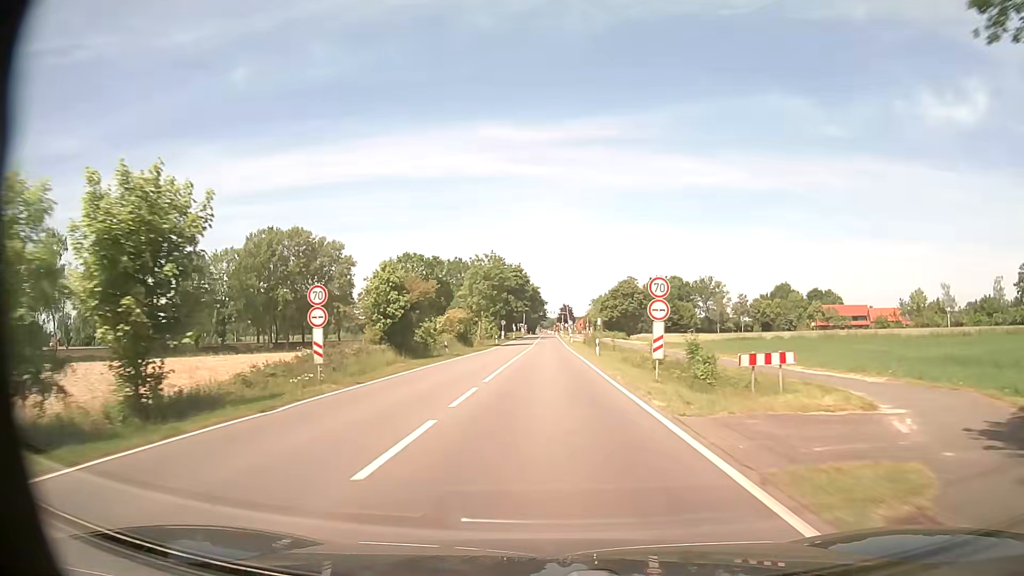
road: tertiary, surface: asphalt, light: Day
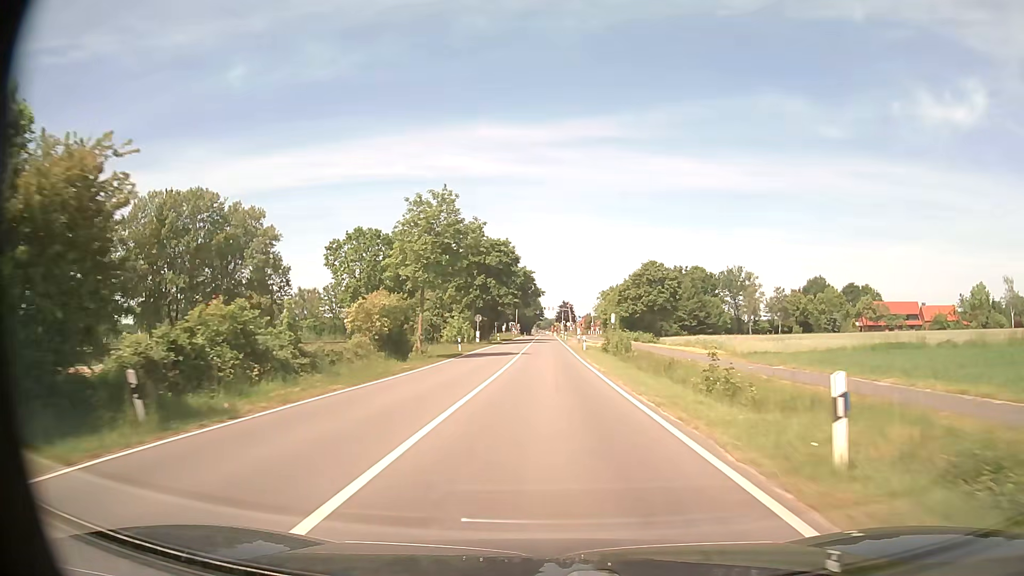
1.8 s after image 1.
(0.0, +32.7) m; 0°
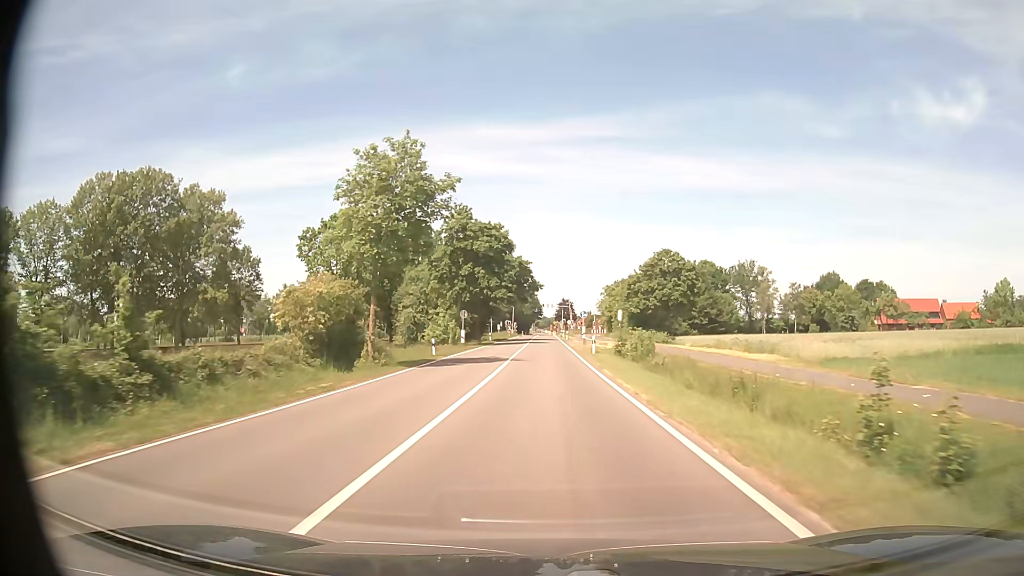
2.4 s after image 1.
(0.0, +10.9) m; 0°
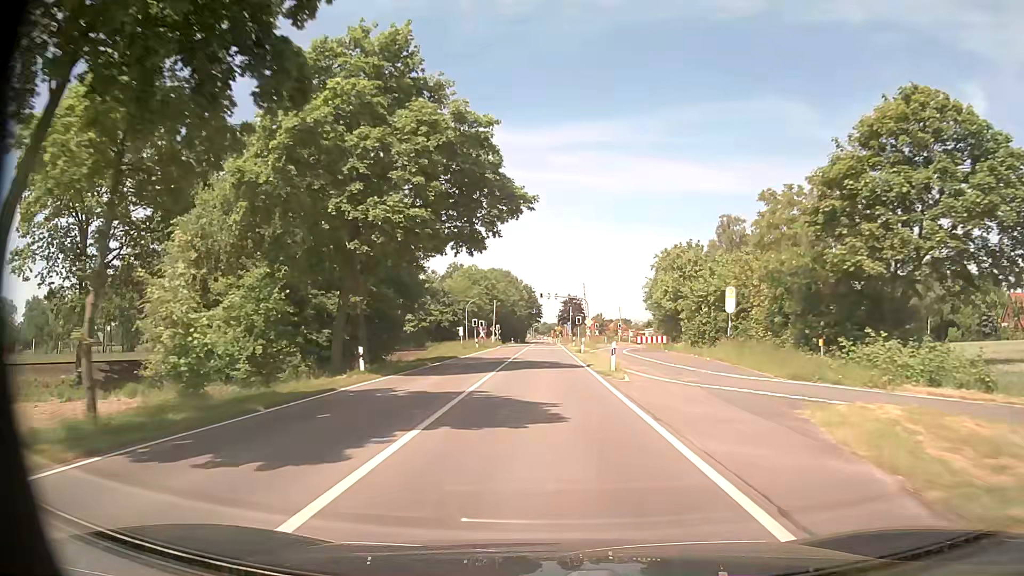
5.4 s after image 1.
(+0.1, +54.5) m; 0°
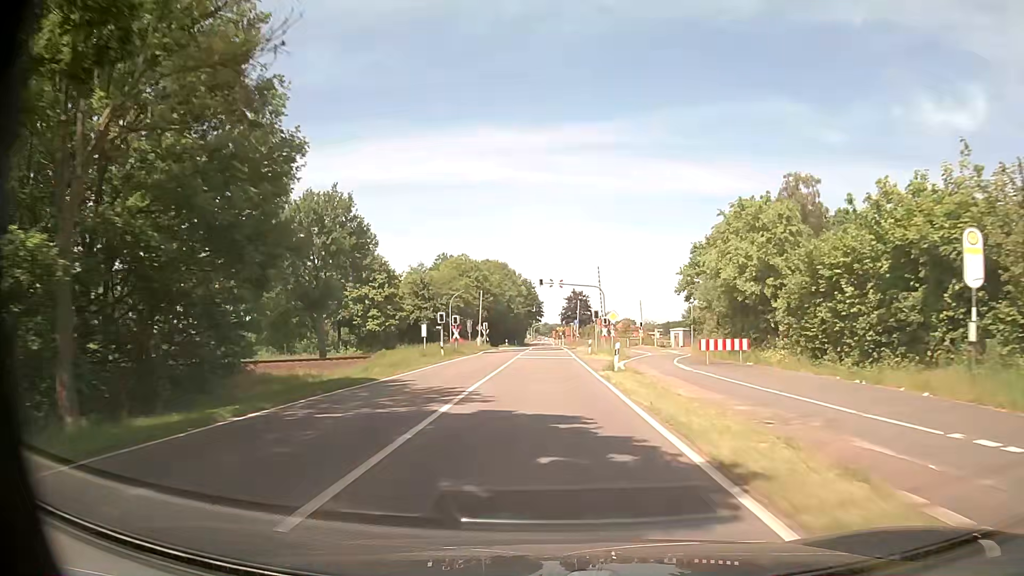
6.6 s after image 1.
(0.0, +21.8) m; 0°
(0, +10) (0, +20) (0, +30) (0, +40) (0, +50) (0, +60) (0, +70) (0, +80) (0, +90) (0, +100) m
